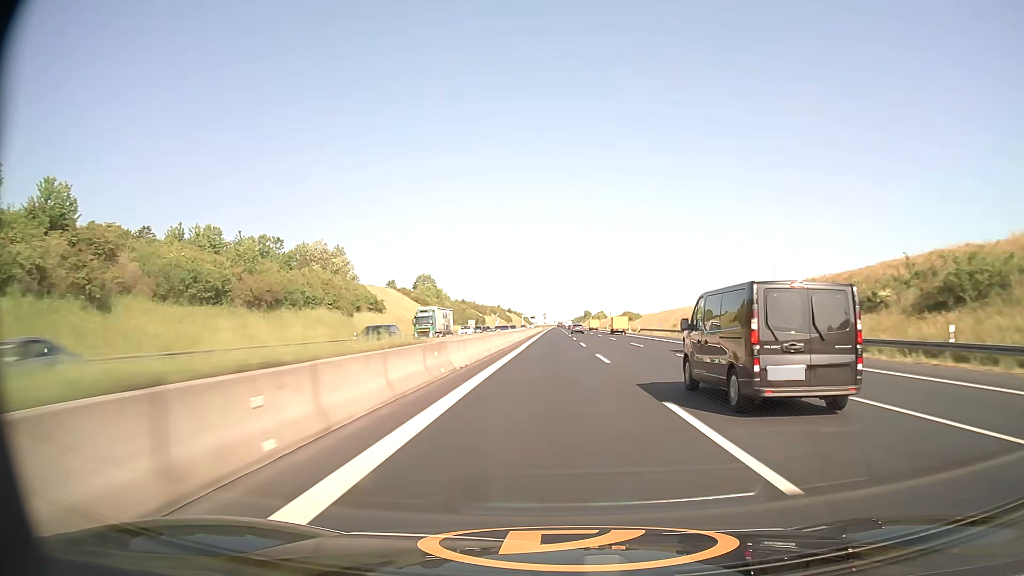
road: motorway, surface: asphalt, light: Day
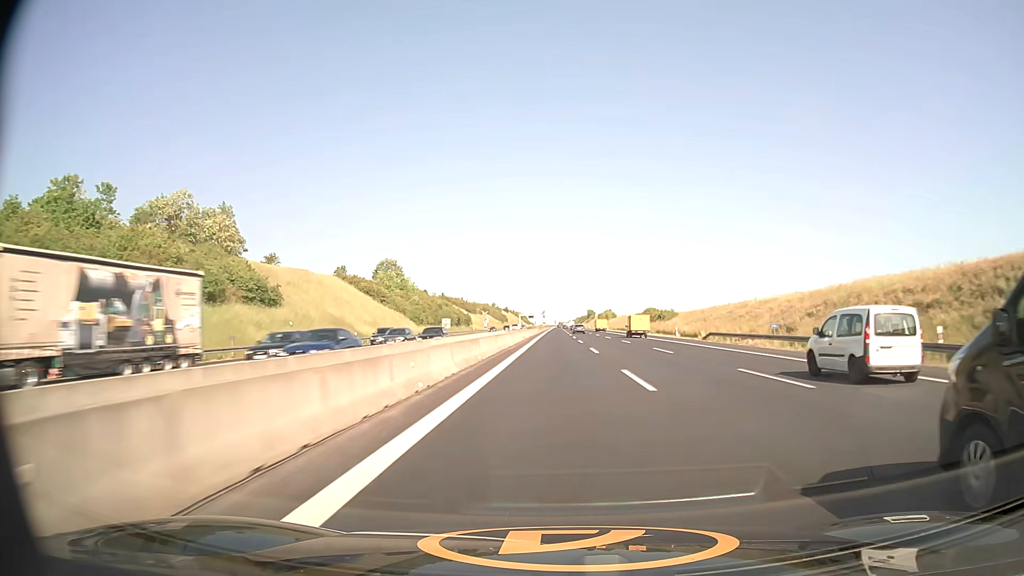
(+0.1, +45.5) m; 0°
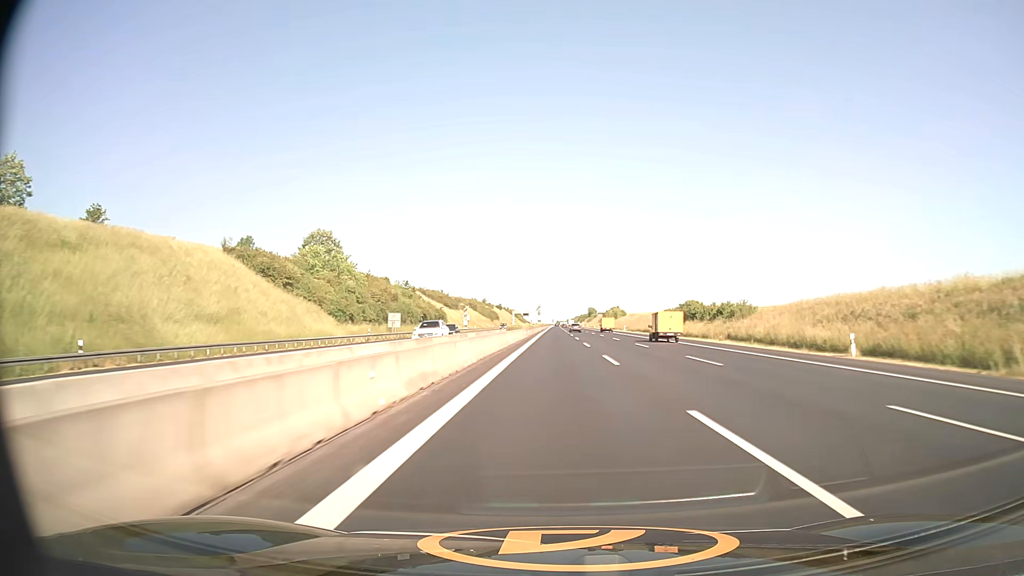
(0.0, +45.4) m; 0°
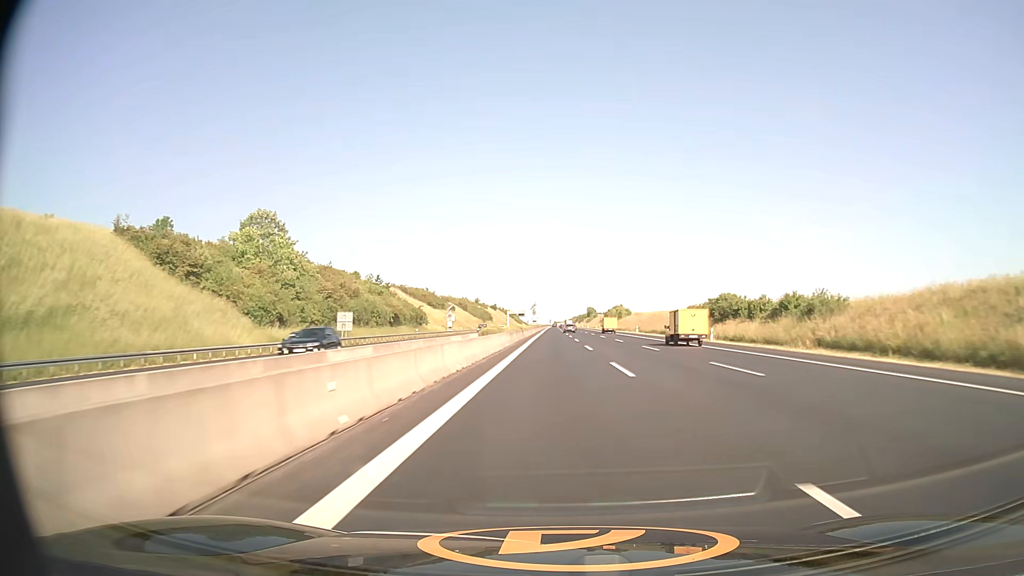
(+0.1, +22.7) m; 0°
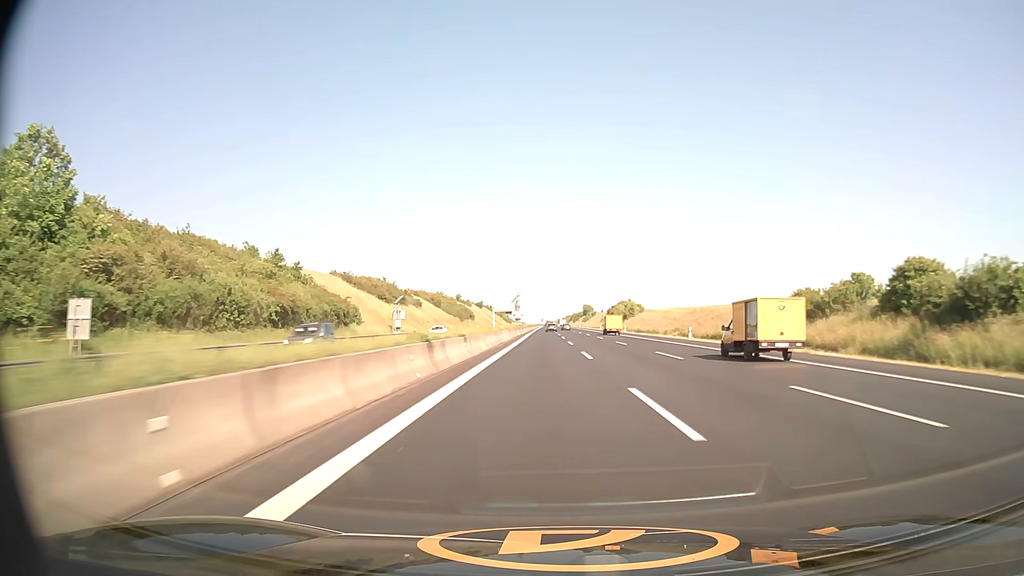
(+0.2, +45.6) m; +1°
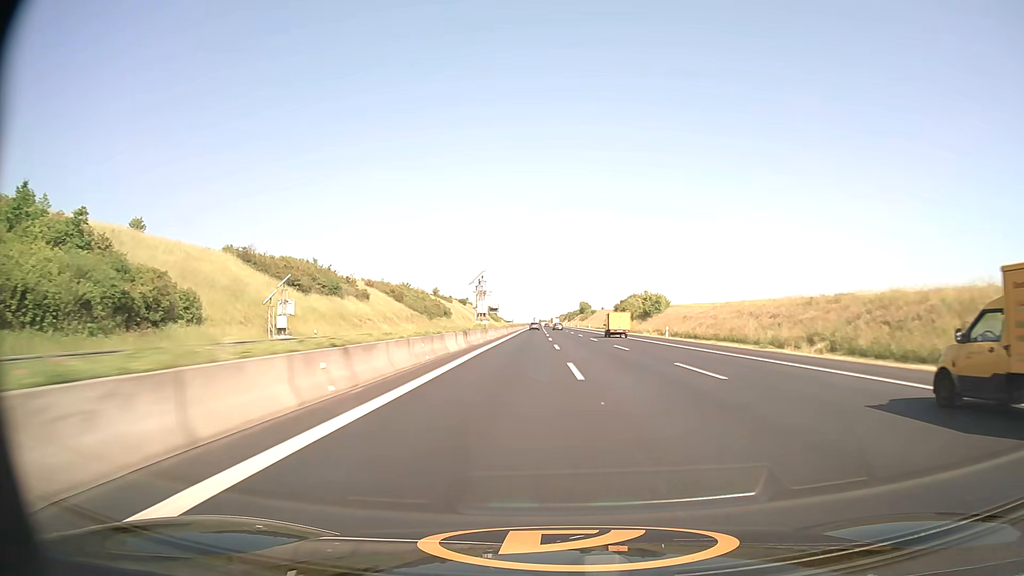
(+0.3, +45.7) m; +1°
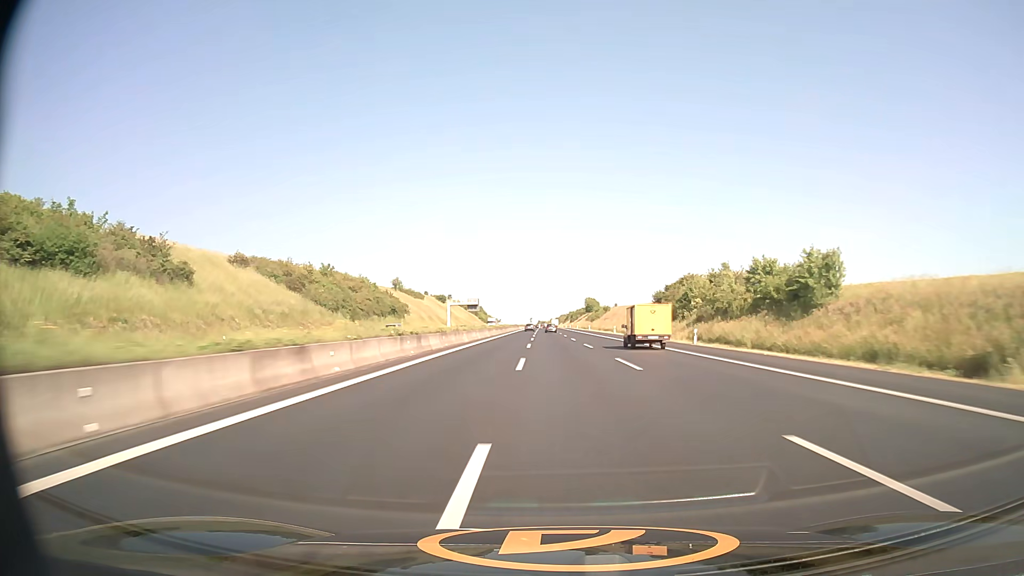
(+0.3, +68.3) m; 0°
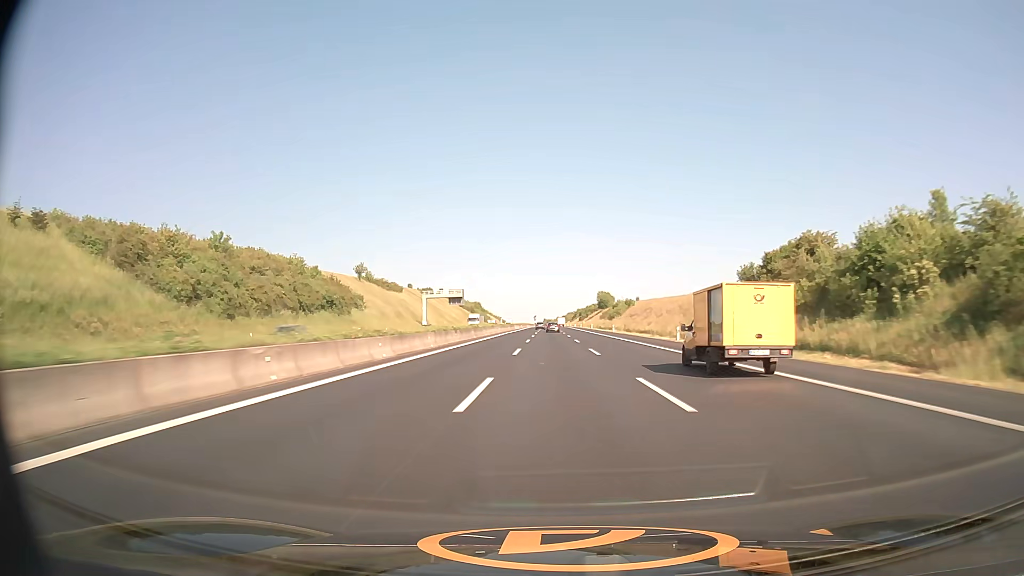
(-0.2, +45.3) m; -1°
(0, +10) (0, +20) (0, +30) (0, +40) (0, +50) (0, +60) (0, +70) (-1, +80) (-1, +90) (-1, +100) m
